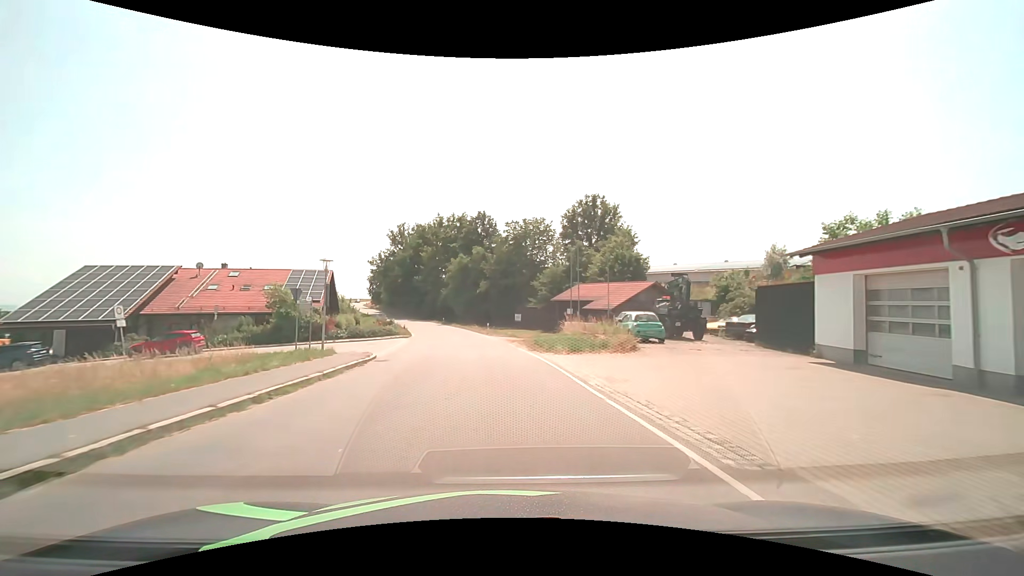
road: tertiary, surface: asphalt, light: Day
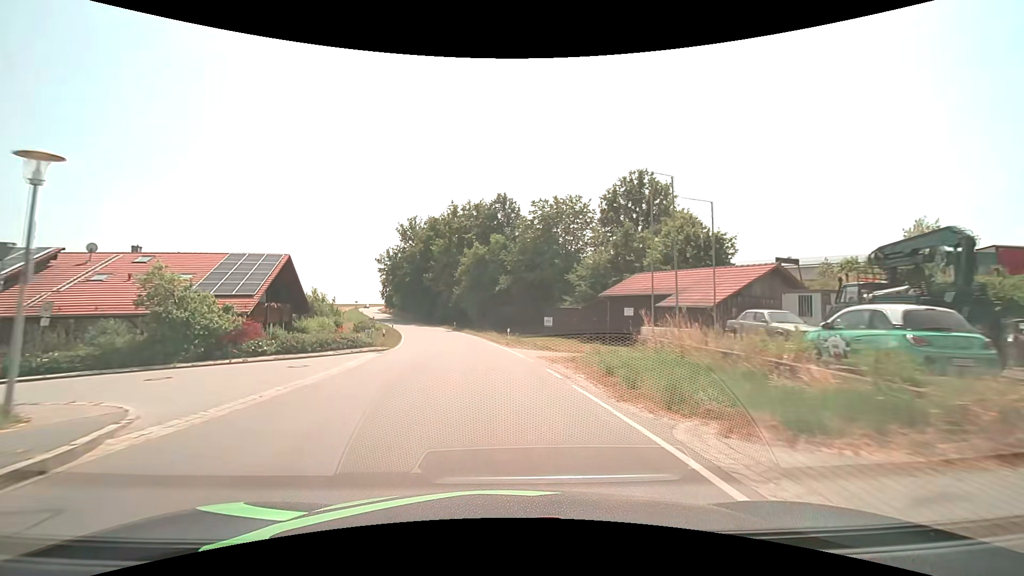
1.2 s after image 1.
(-0.3, +15.4) m; -2°
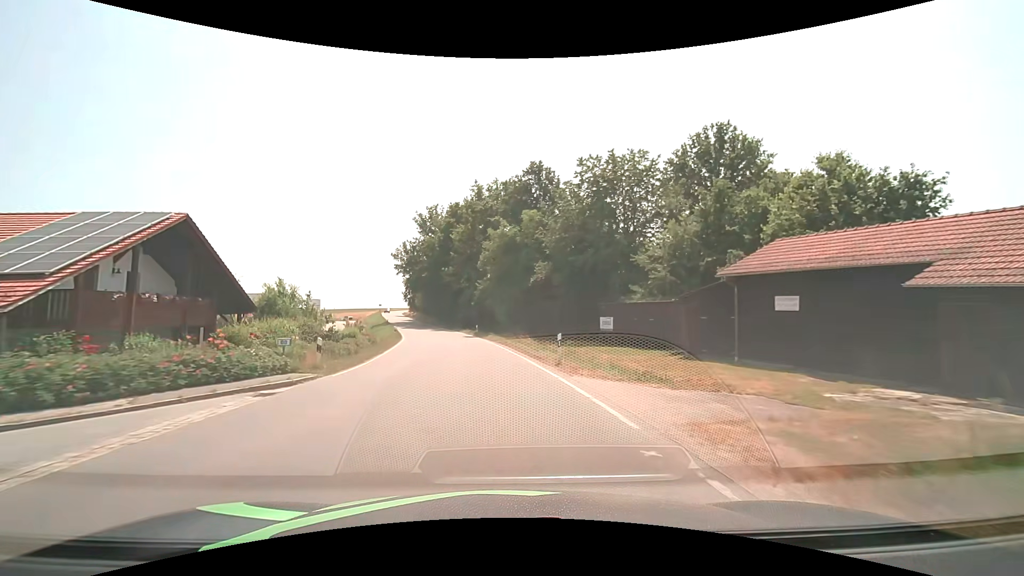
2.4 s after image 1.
(-0.5, +15.2) m; -4°
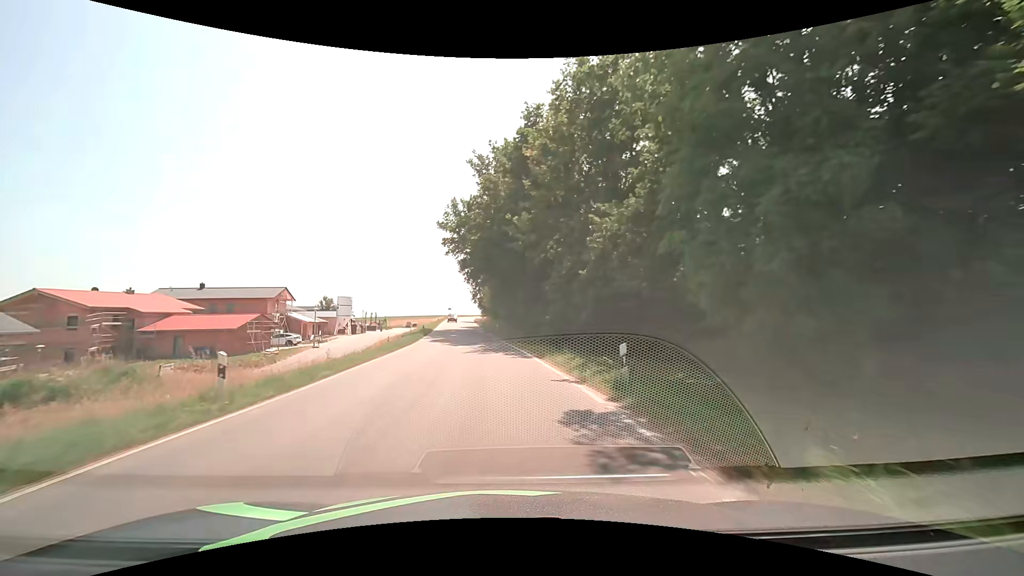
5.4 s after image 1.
(-3.3, +37.5) m; -10°
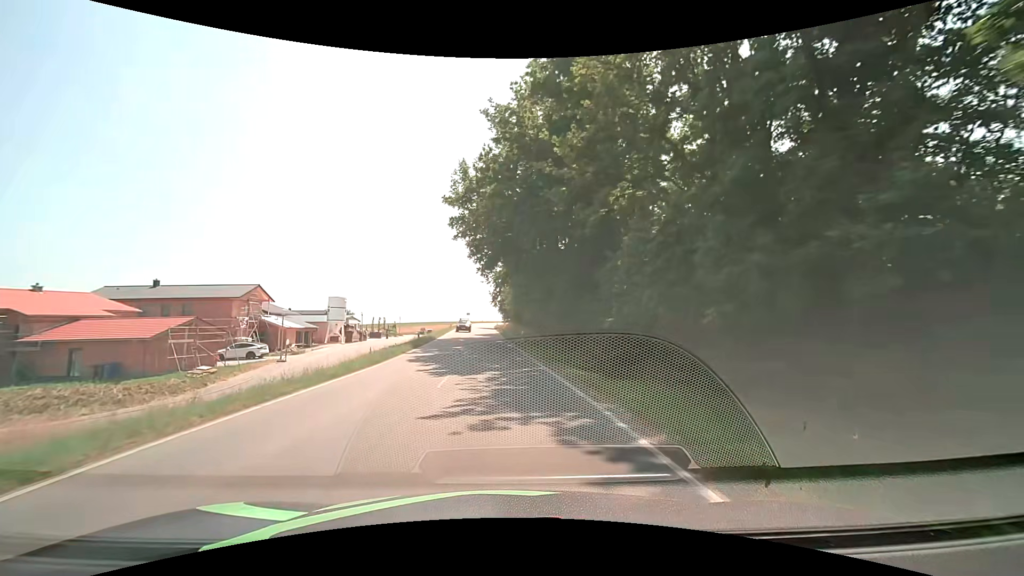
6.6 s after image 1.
(-0.5, +15.0) m; -3°
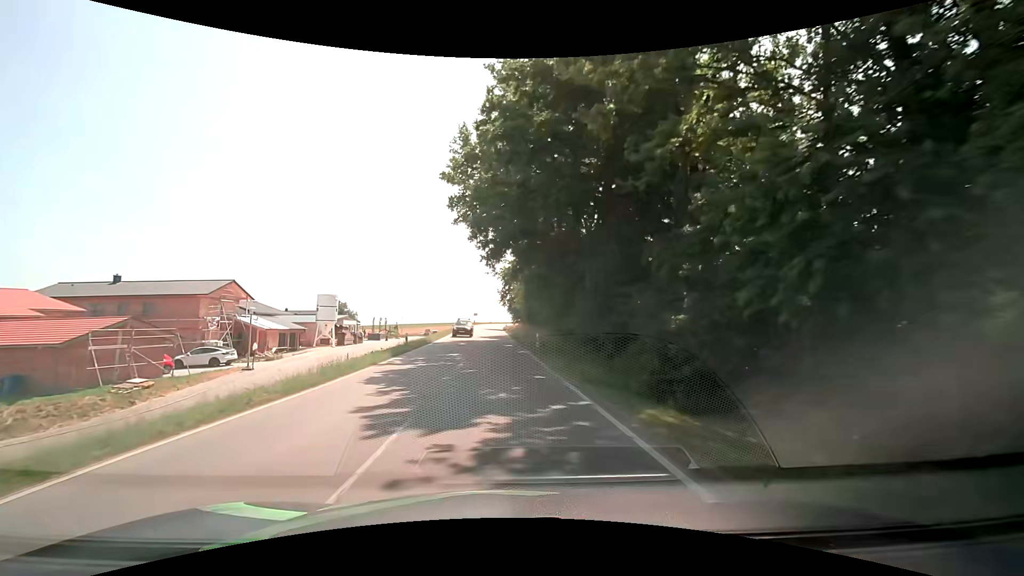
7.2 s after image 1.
(-0.1, +7.6) m; 0°
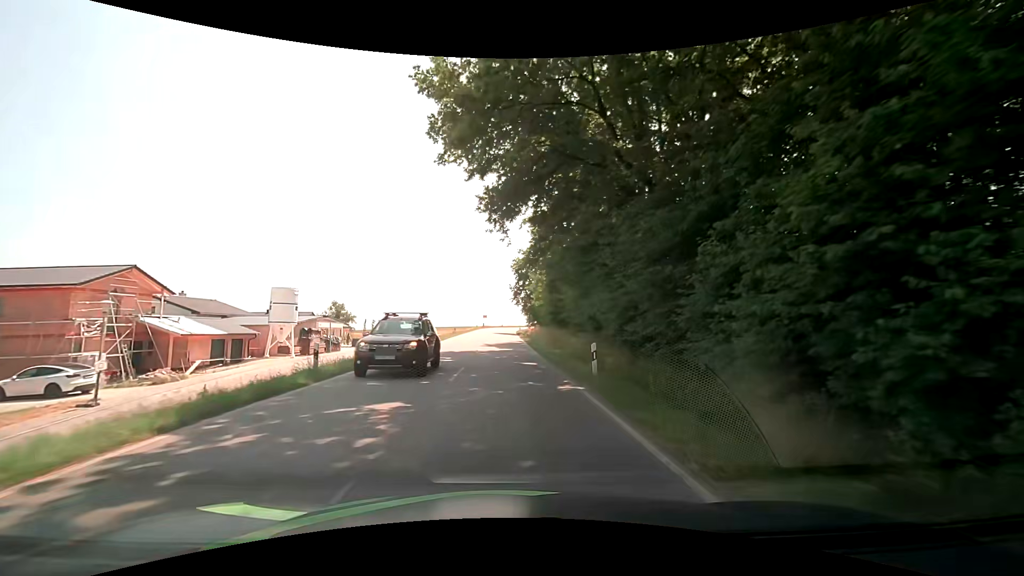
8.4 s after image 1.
(-0.4, +15.3) m; -2°
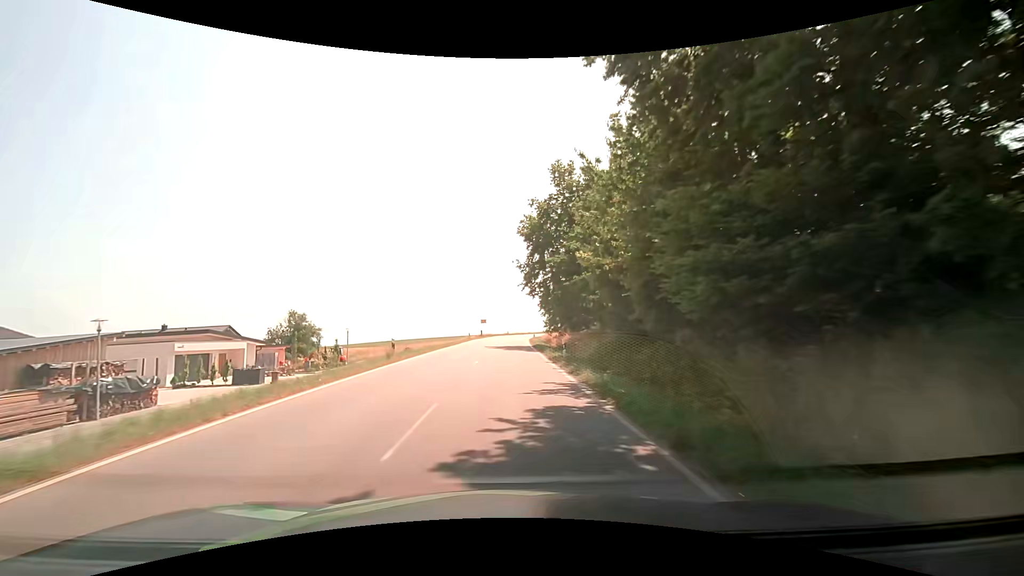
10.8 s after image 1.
(-0.3, +31.2) m; 0°
(0, +10) (0, +20) (-1, +30) (-1, +40) (-1, +50) (0, +60) (0, +70) (+1, +80) (+2, +90) (+3, +100) m
